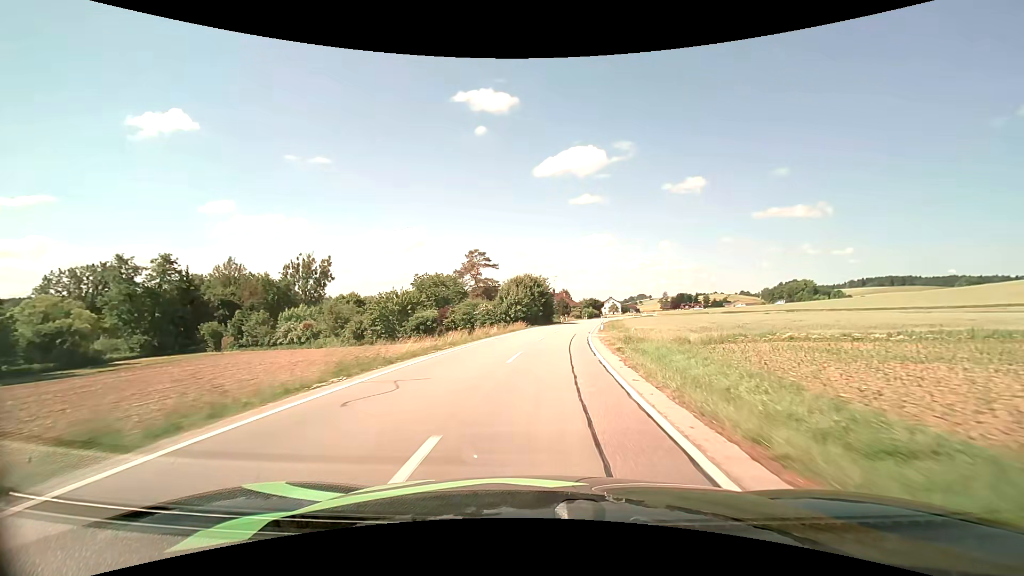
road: secondary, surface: asphalt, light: Day
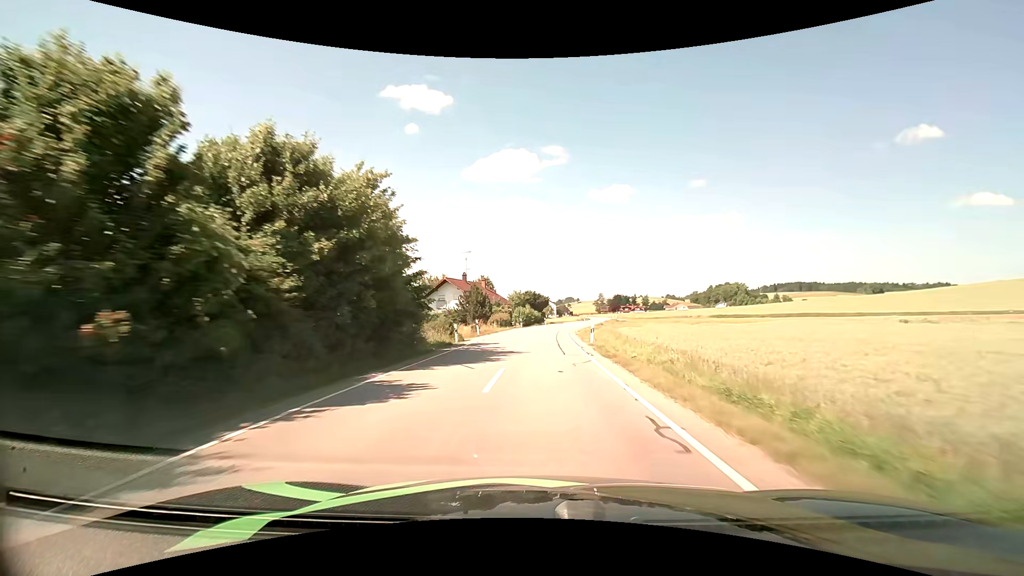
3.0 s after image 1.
(+4.0, +52.3) m; +8°
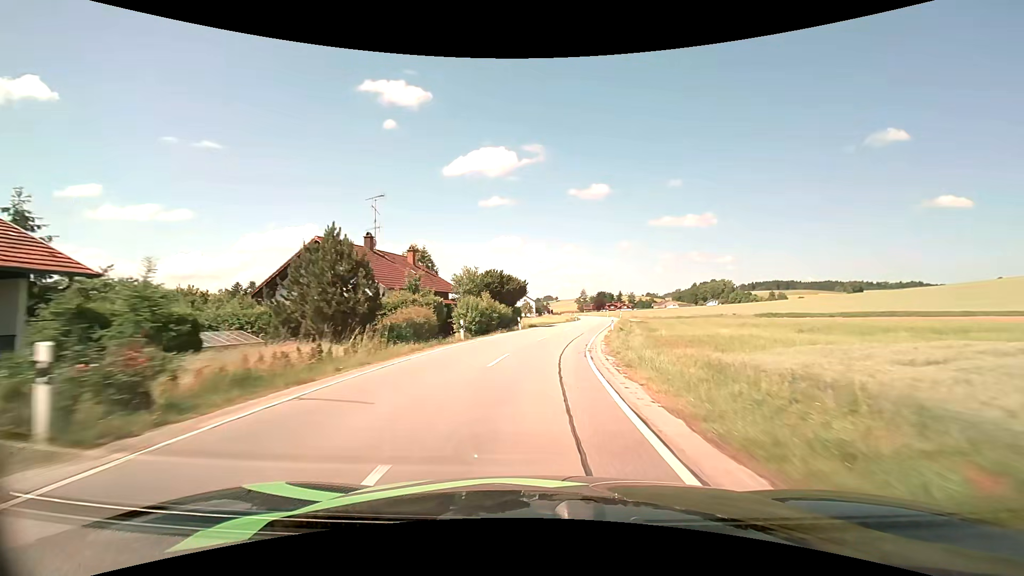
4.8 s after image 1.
(+0.8, +32.2) m; +2°
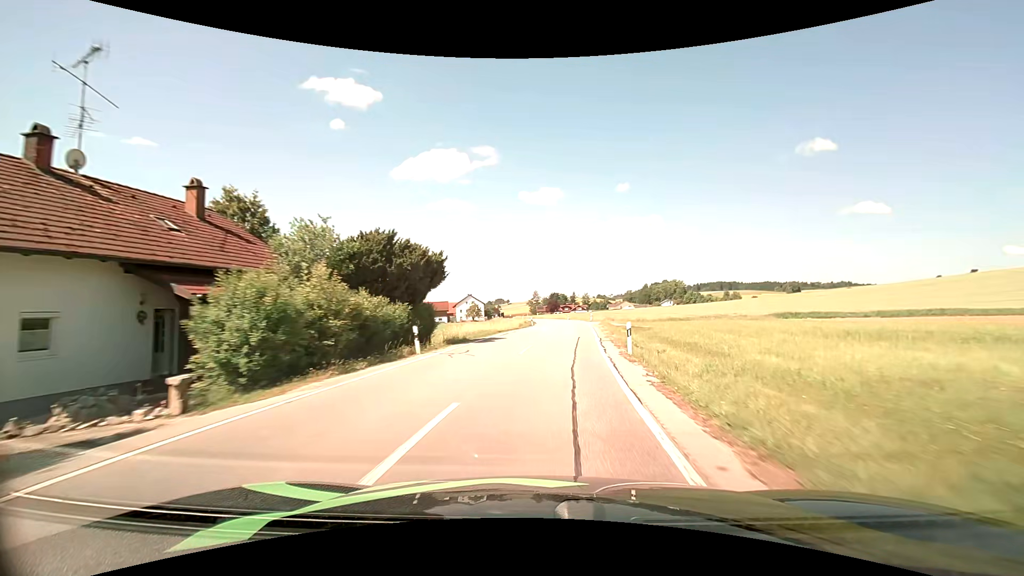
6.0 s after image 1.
(+1.0, +21.2) m; +6°
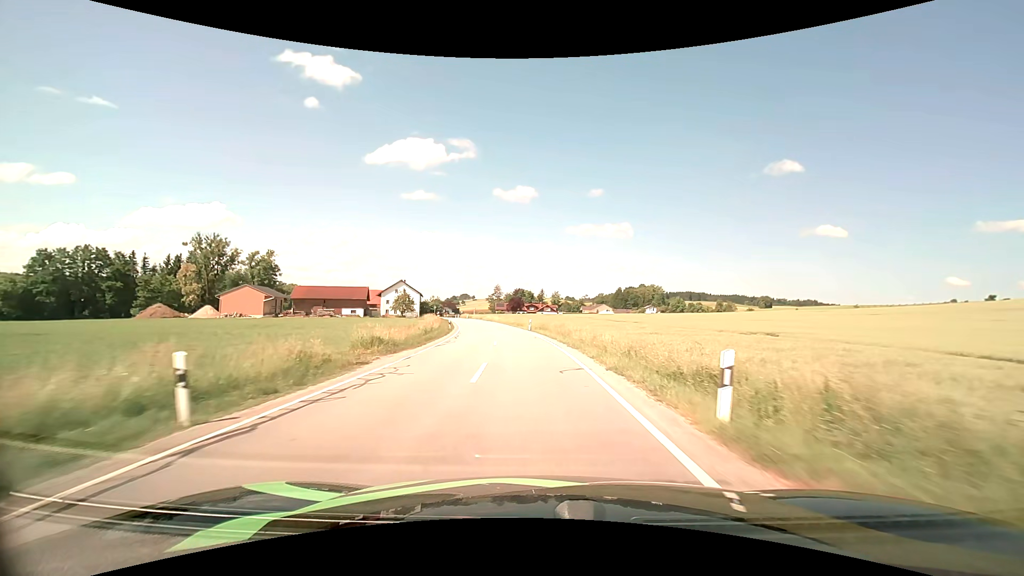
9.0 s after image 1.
(+3.3, +53.3) m; +4°
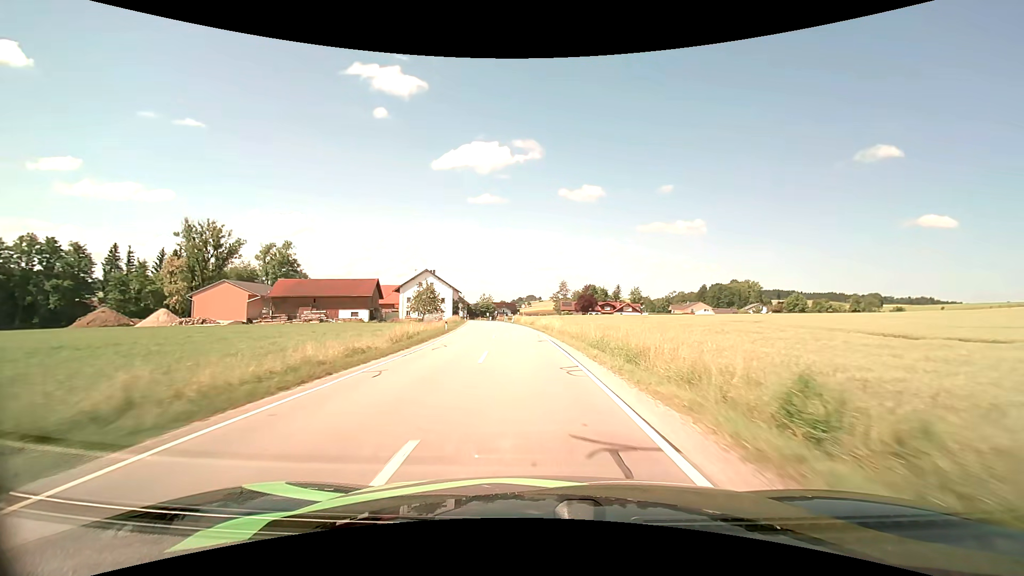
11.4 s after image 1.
(-2.8, +44.7) m; -7°
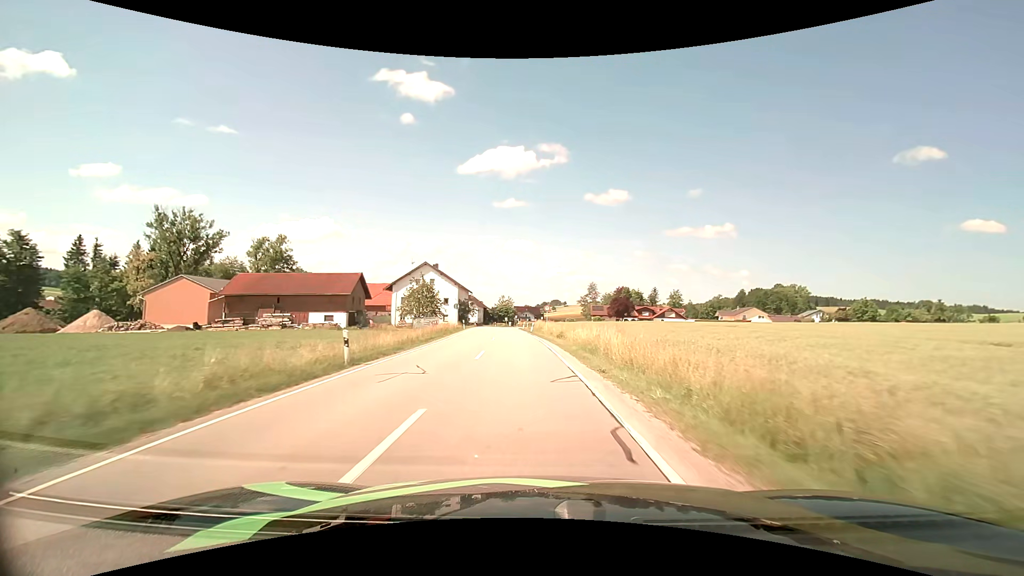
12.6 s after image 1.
(-0.7, +22.4) m; -3°
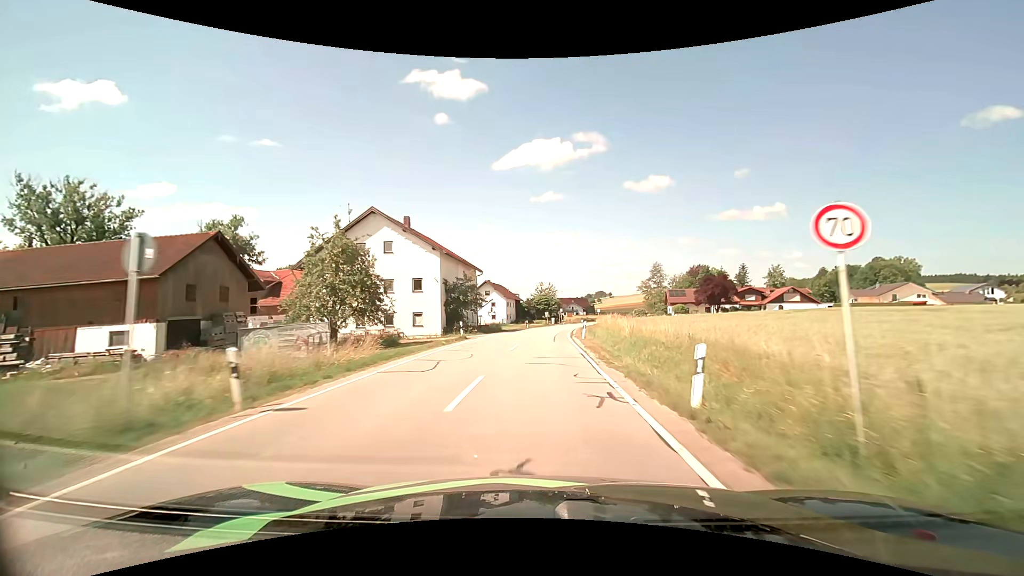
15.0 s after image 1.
(-2.1, +43.9) m; -5°
(0, +10) (0, +20) (0, +30) (+1, +40) (+1, +50) (+2, +60) (+3, +70) (+5, +80) (+6, +90) (+8, +99) m
